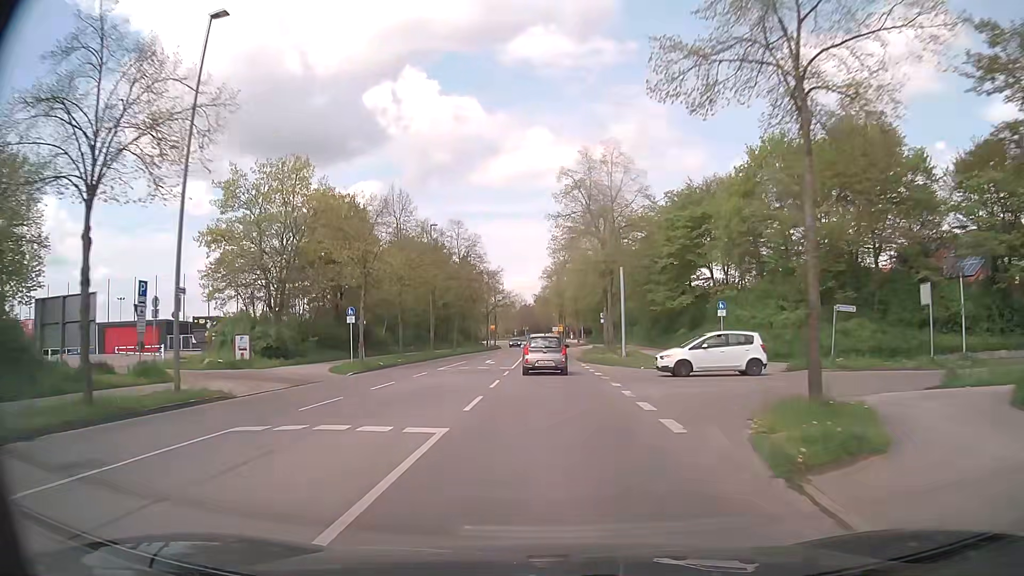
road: tertiary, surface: asphalt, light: Day
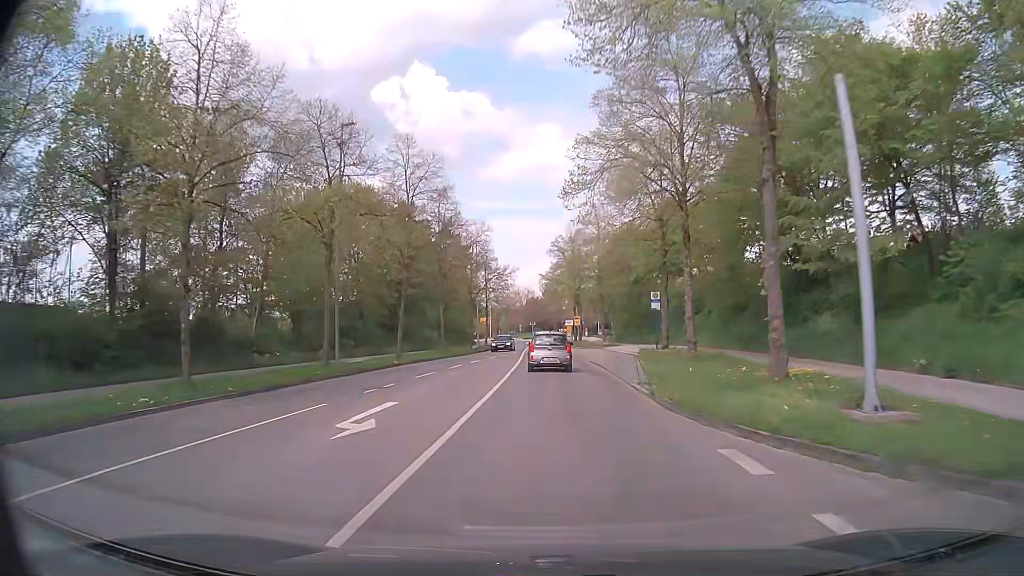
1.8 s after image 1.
(-0.1, +27.3) m; -1°
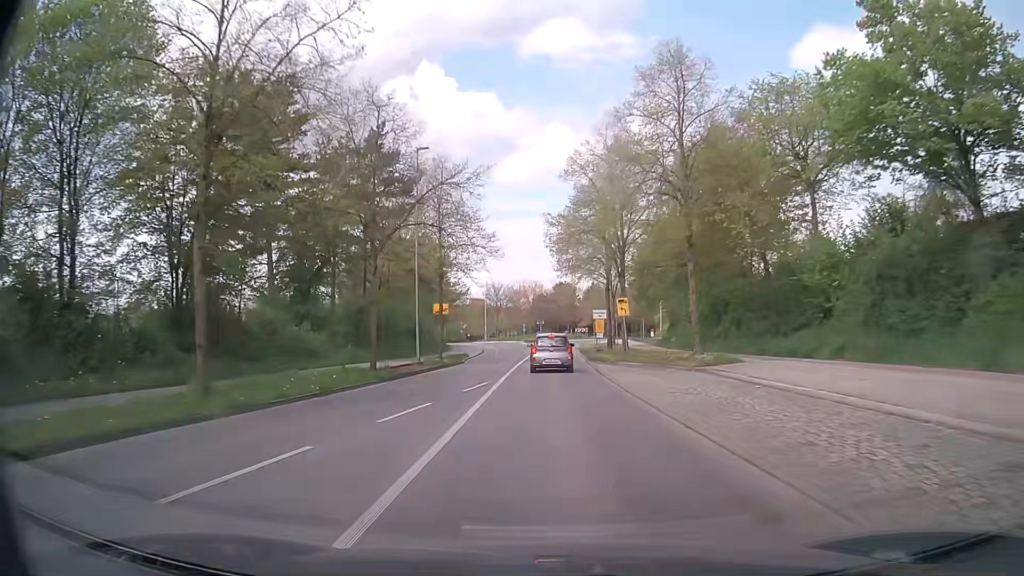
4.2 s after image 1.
(-0.2, +35.4) m; -1°
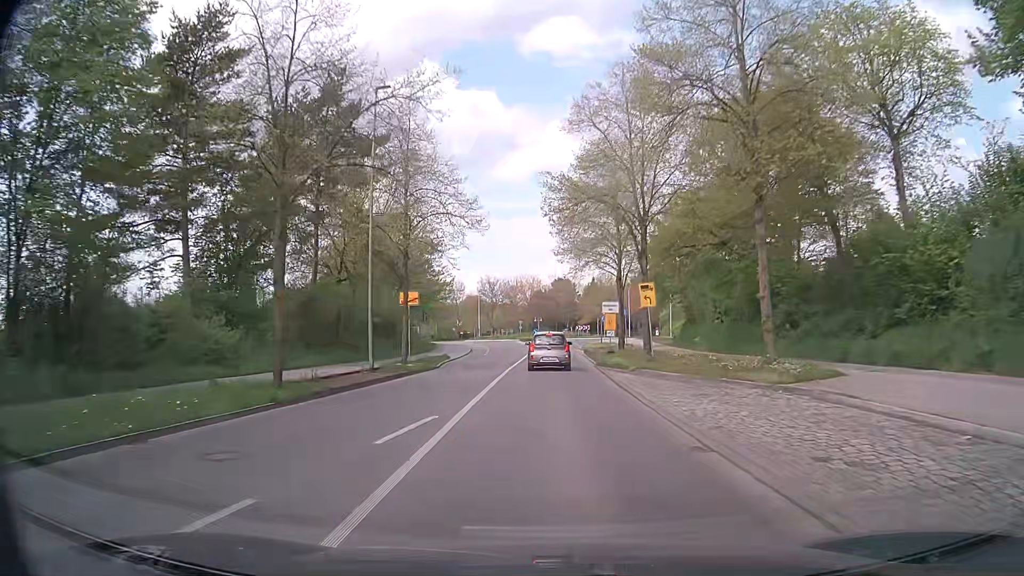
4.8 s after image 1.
(0.0, +8.6) m; 0°
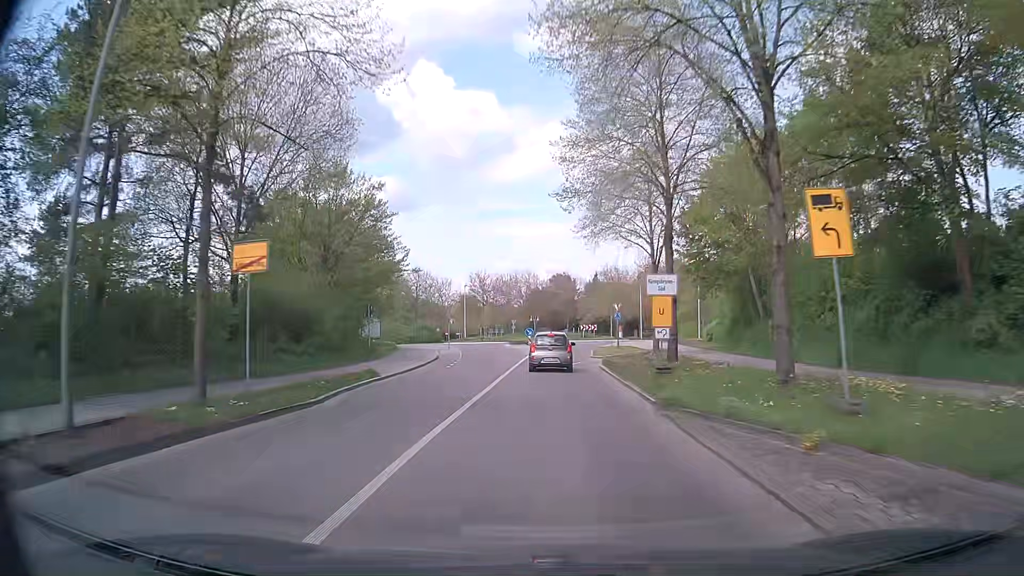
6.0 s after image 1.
(0.0, +16.6) m; 0°
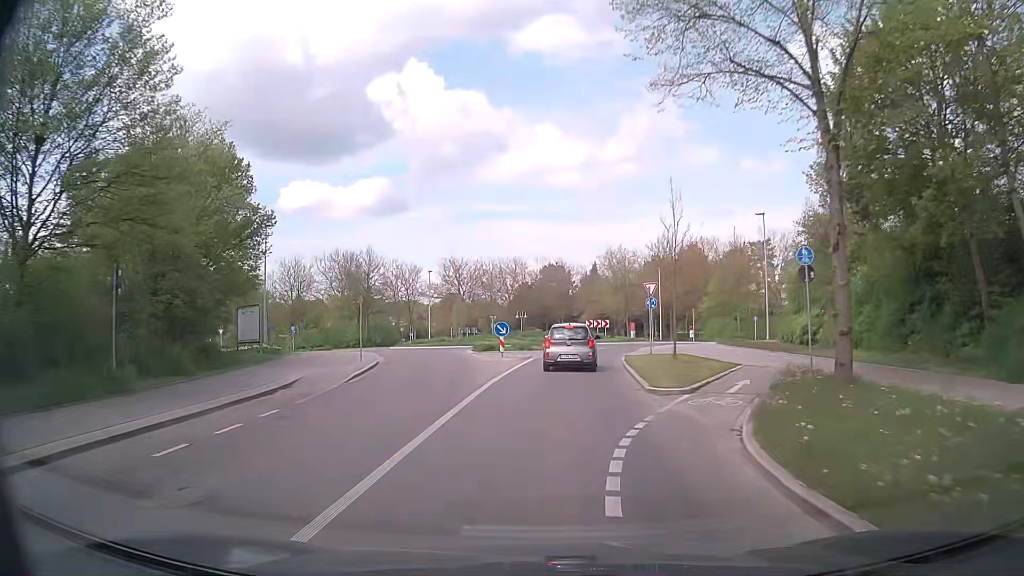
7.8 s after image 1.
(+0.2, +23.0) m; 0°
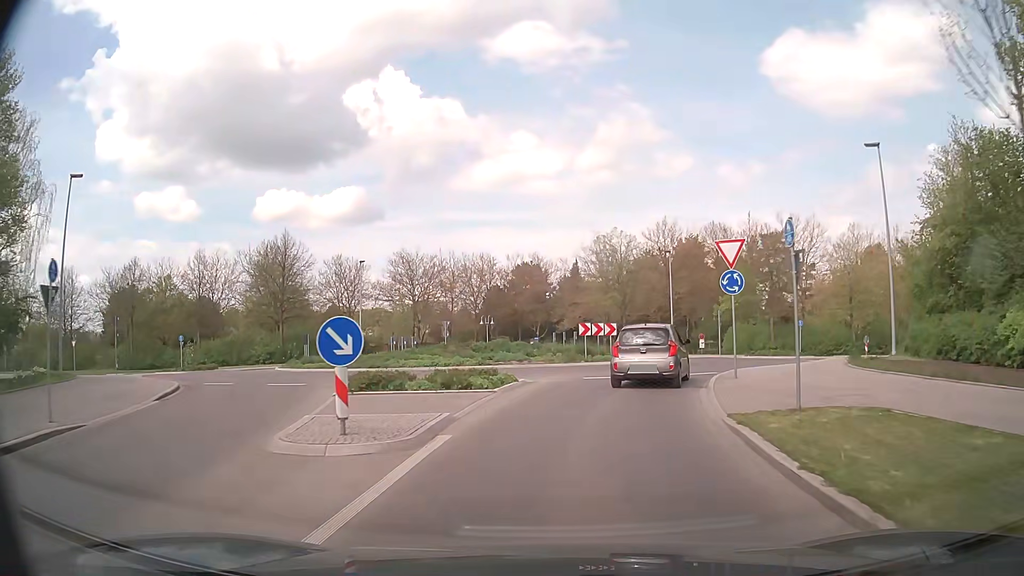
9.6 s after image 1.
(+0.5, +18.9) m; +3°
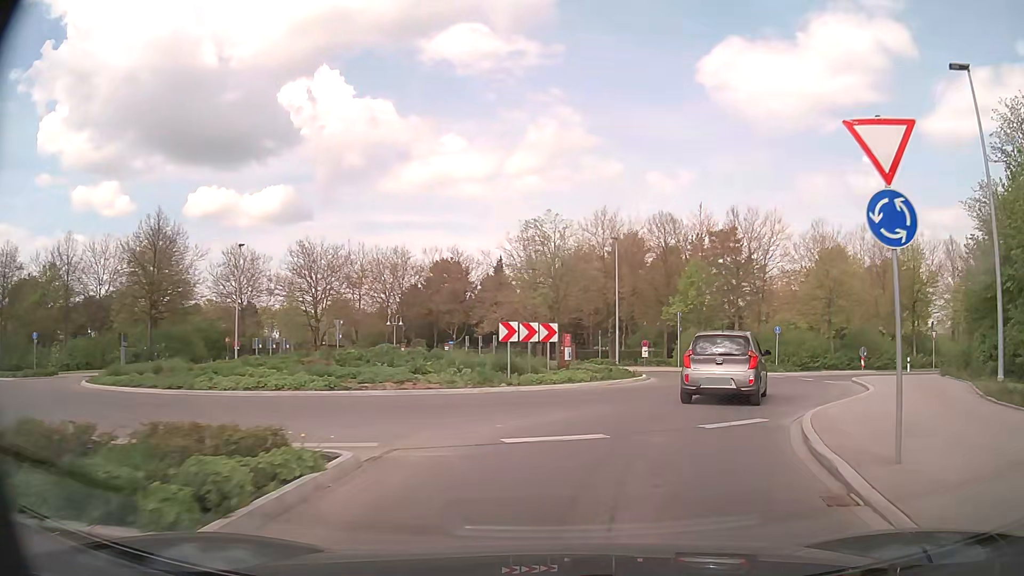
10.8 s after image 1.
(+0.4, +10.5) m; +6°
(+2, +10) (+6, +19) (+6, +29) (0, +37) (-9, +39) (-19, +36) (-29, +33) (-39, +32) (-49, +32) (-59, +32) m
